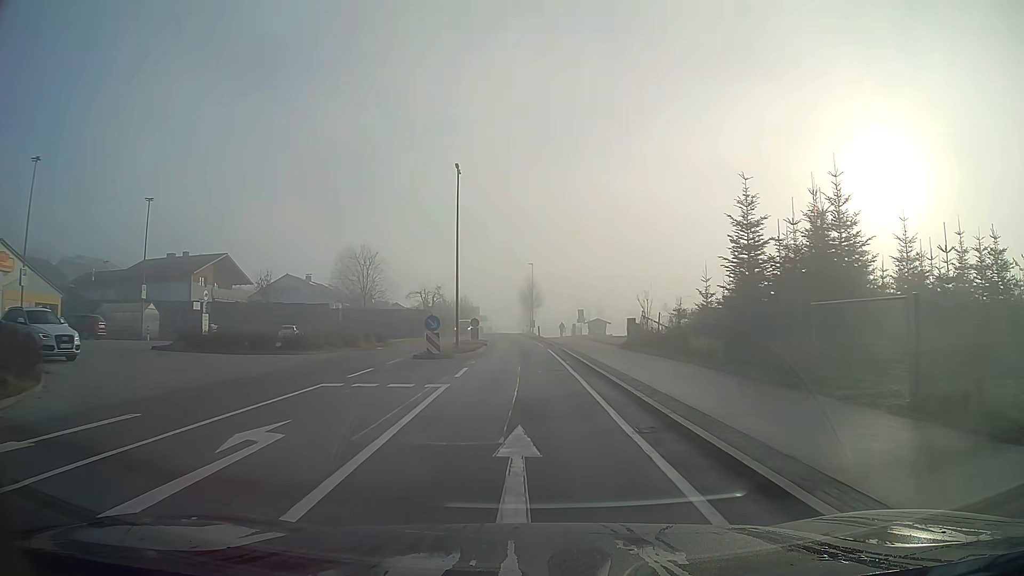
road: secondary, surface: asphalt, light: Day
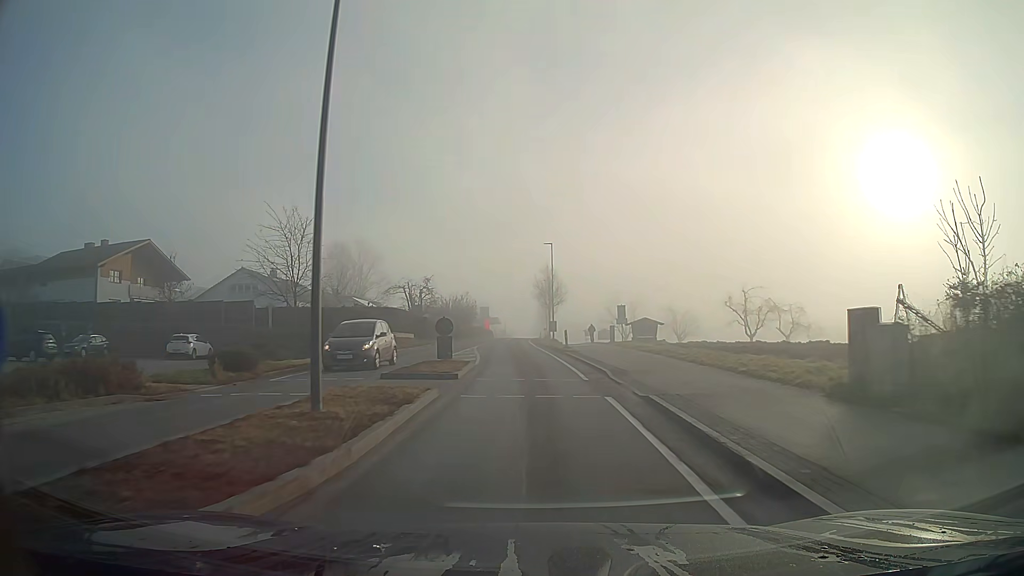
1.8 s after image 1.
(-0.3, +21.9) m; -1°
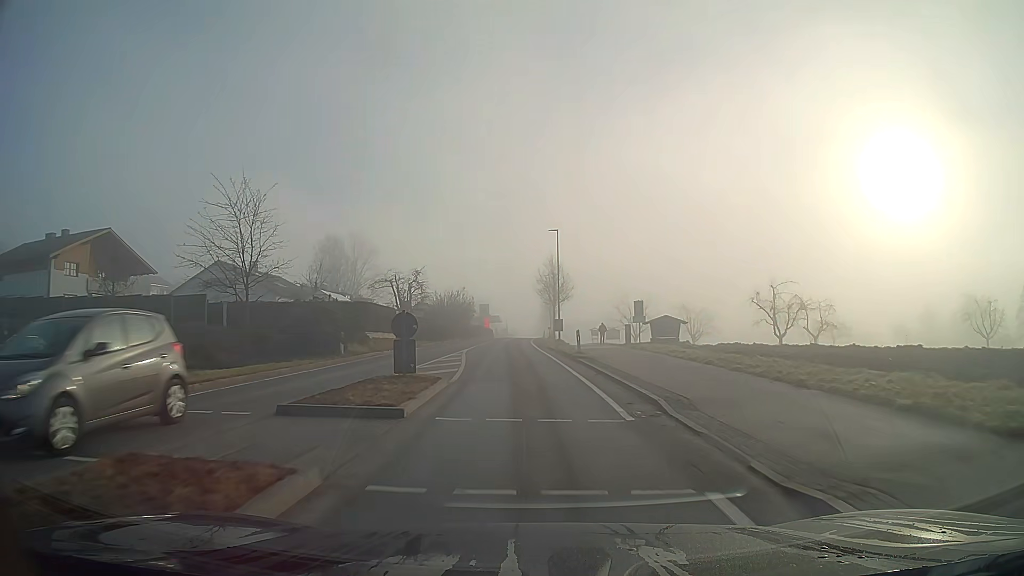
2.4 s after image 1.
(0.0, +7.4) m; 0°
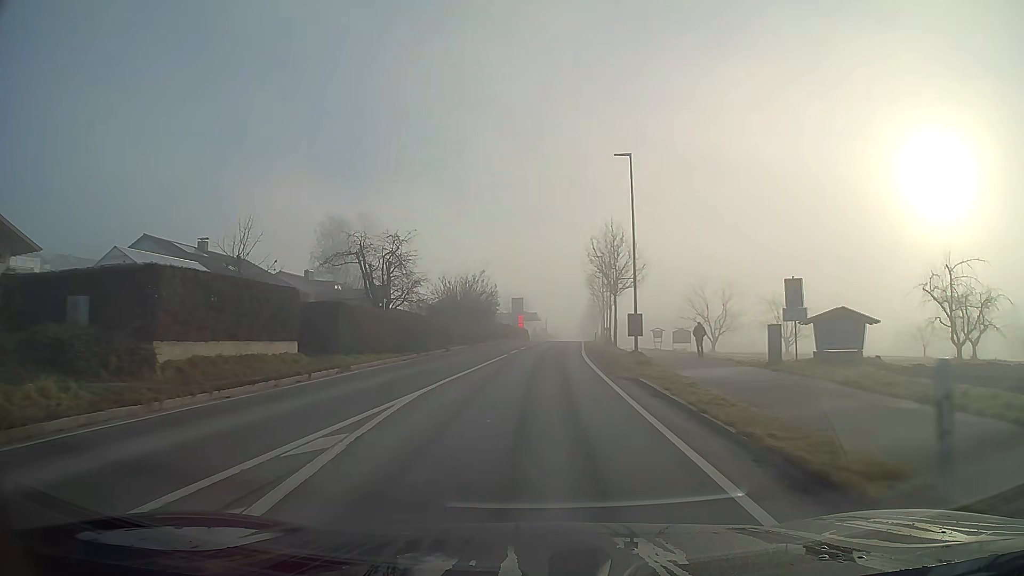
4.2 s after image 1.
(-0.6, +22.6) m; -3°
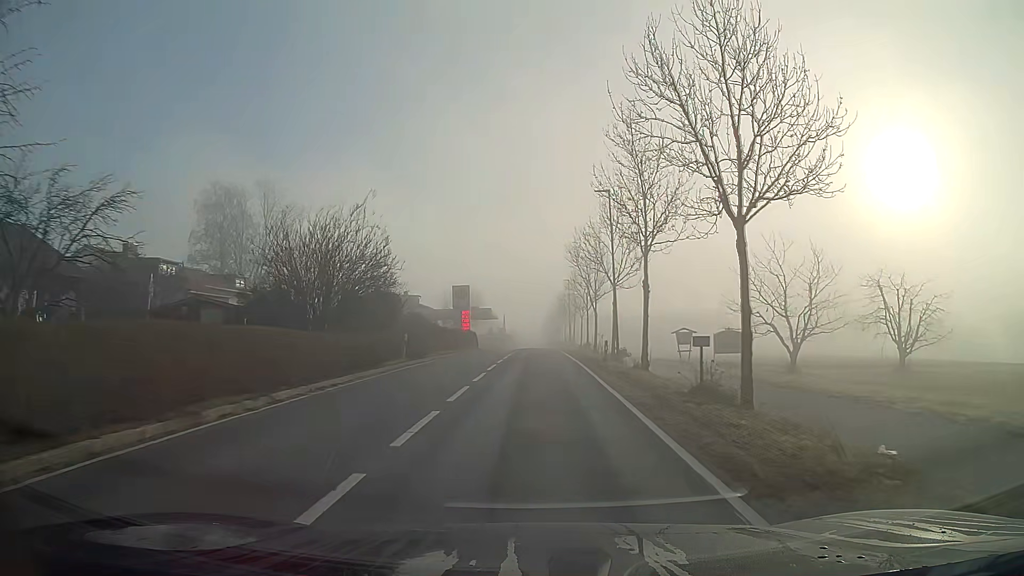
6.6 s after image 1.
(+0.8, +30.7) m; +3°
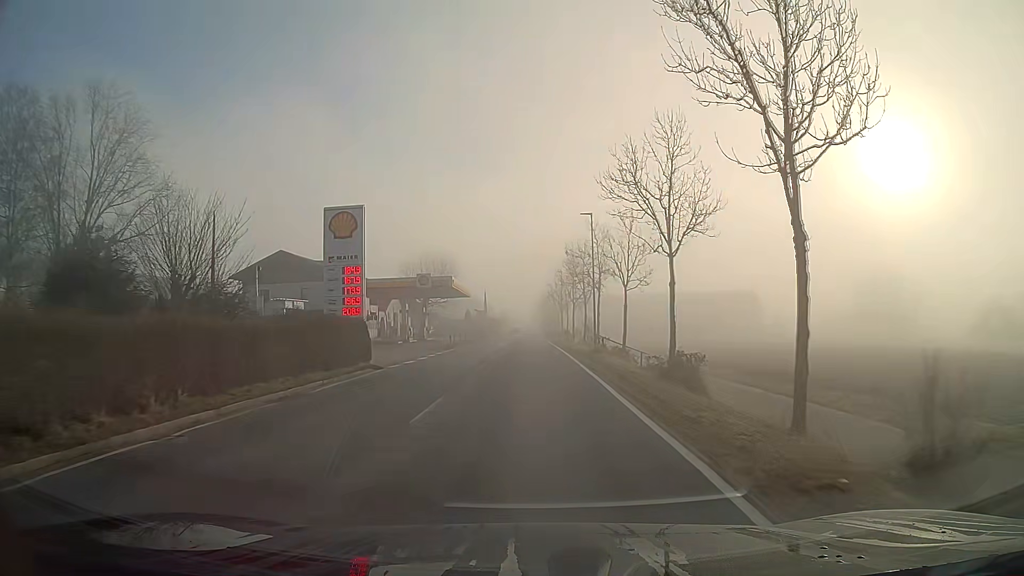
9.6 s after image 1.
(+0.1, +39.2) m; 0°
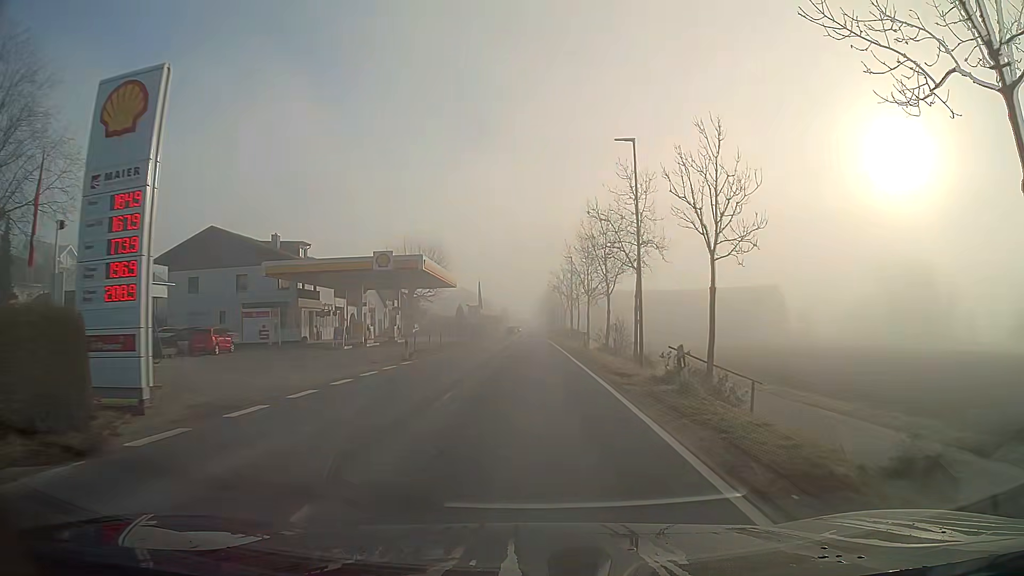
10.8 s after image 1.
(0.0, +16.2) m; 0°
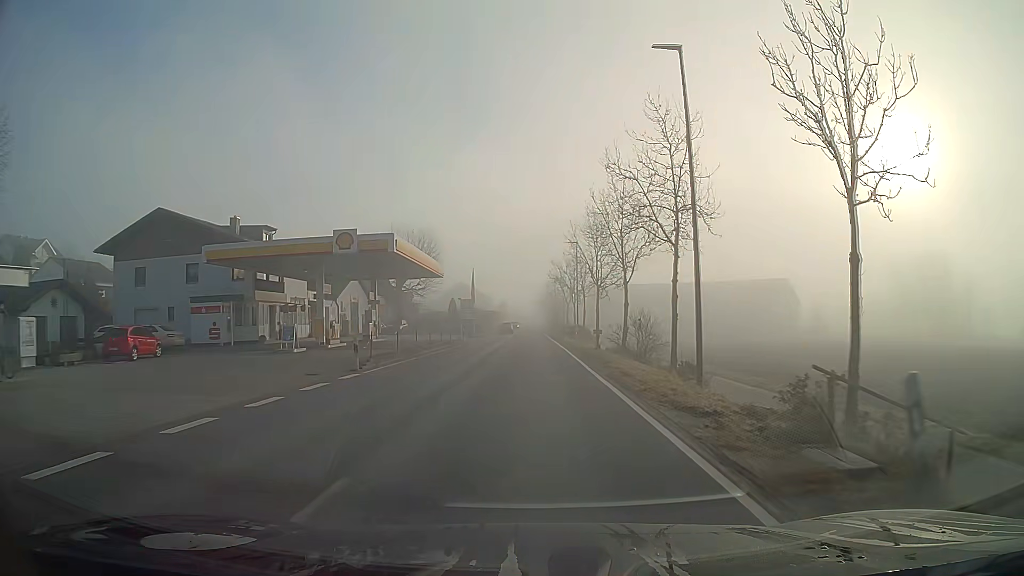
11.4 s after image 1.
(0.0, +8.2) m; 0°
